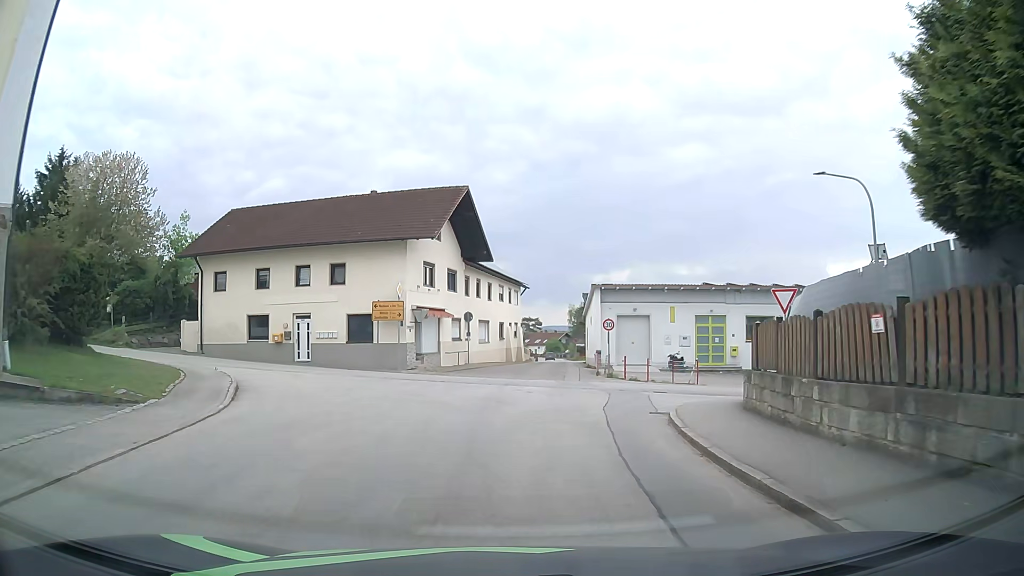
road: tertiary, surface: asphalt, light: Day
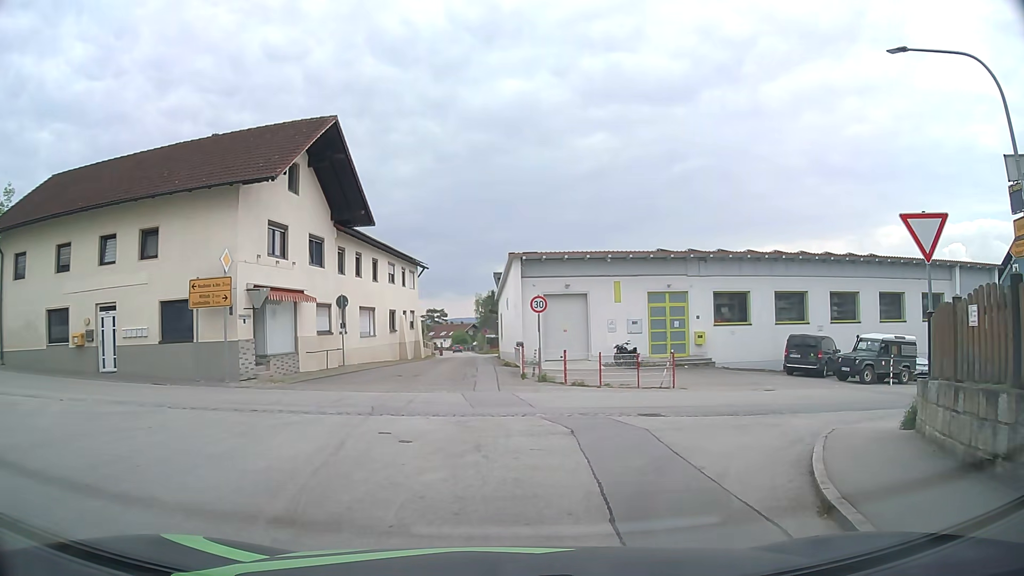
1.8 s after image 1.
(+0.6, +10.7) m; +8°
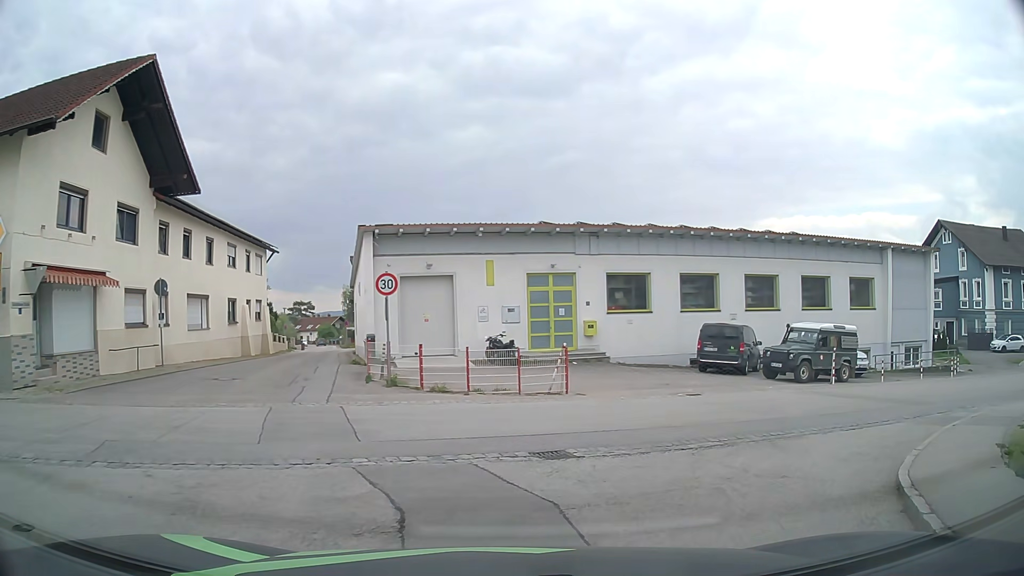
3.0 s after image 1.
(+0.4, +5.4) m; +12°
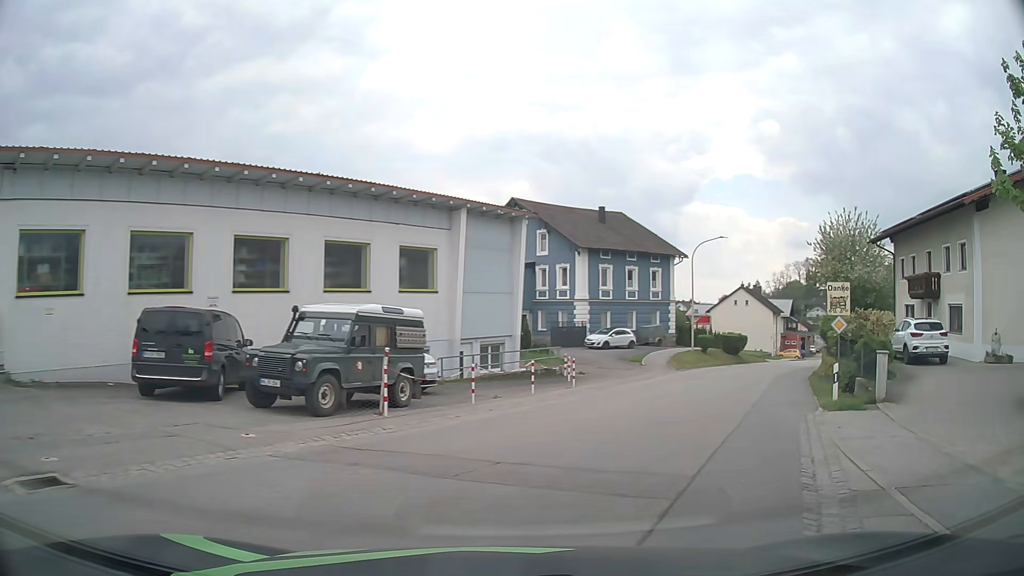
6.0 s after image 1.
(+3.5, +11.2) m; +41°
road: secondary
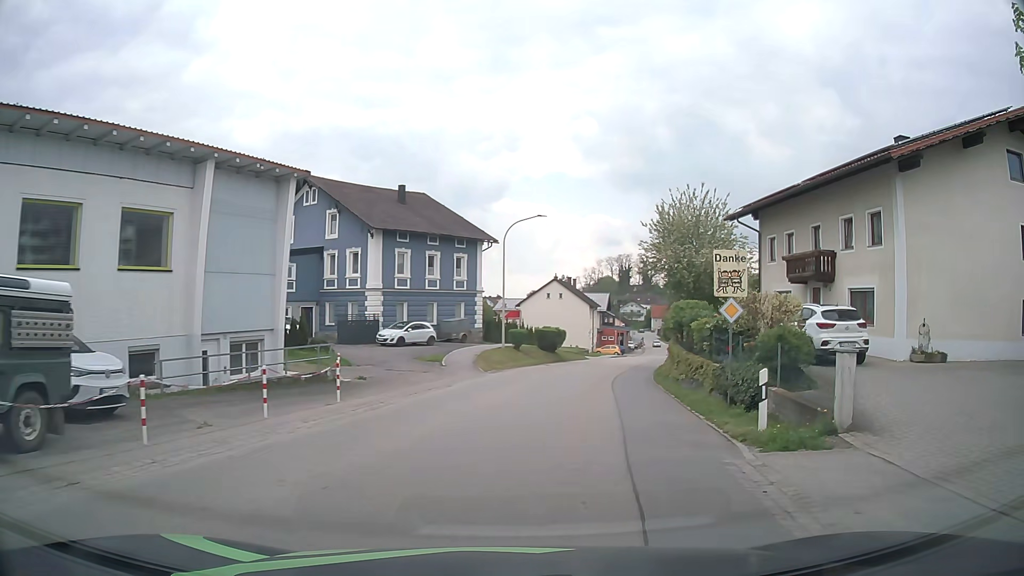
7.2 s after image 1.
(+0.8, +7.0) m; +14°
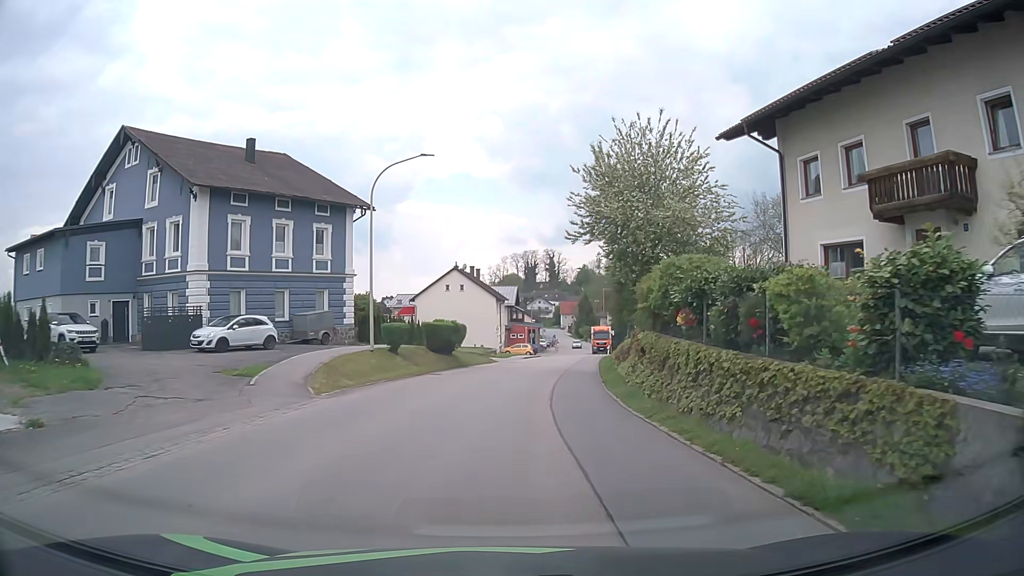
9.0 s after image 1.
(+1.2, +13.5) m; +8°
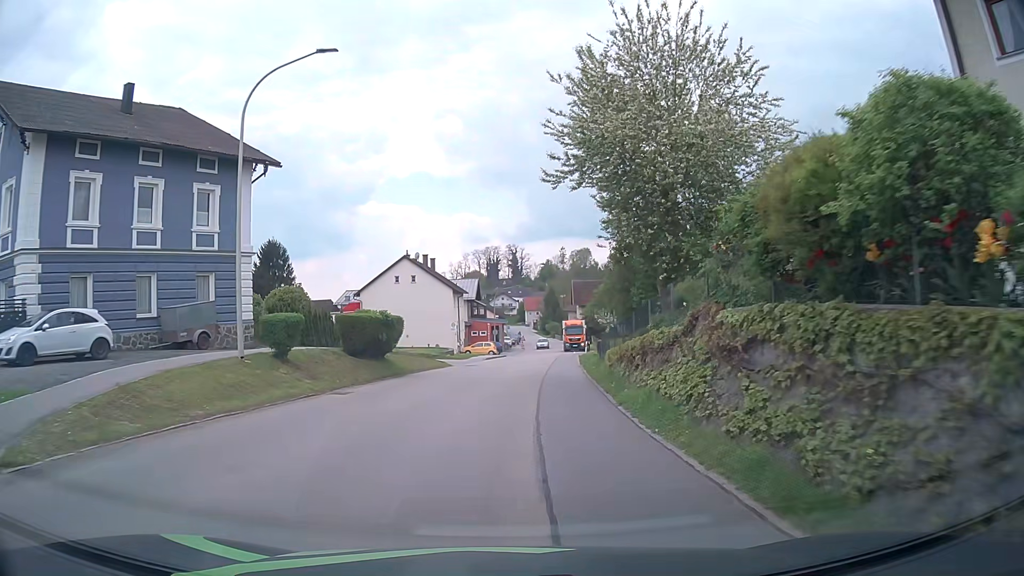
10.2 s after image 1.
(+0.4, +10.6) m; +3°
